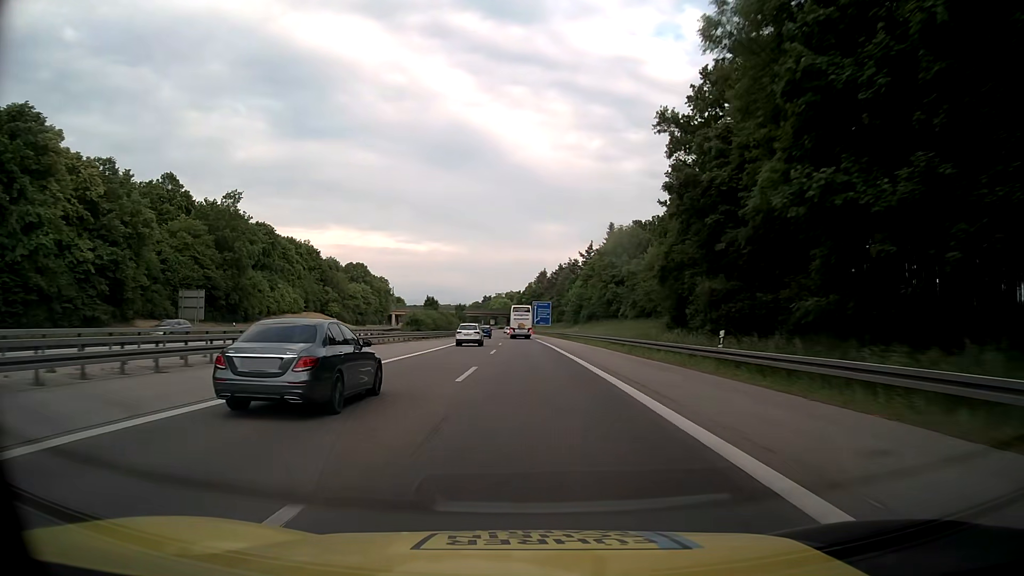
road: motorway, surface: asphalt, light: Day
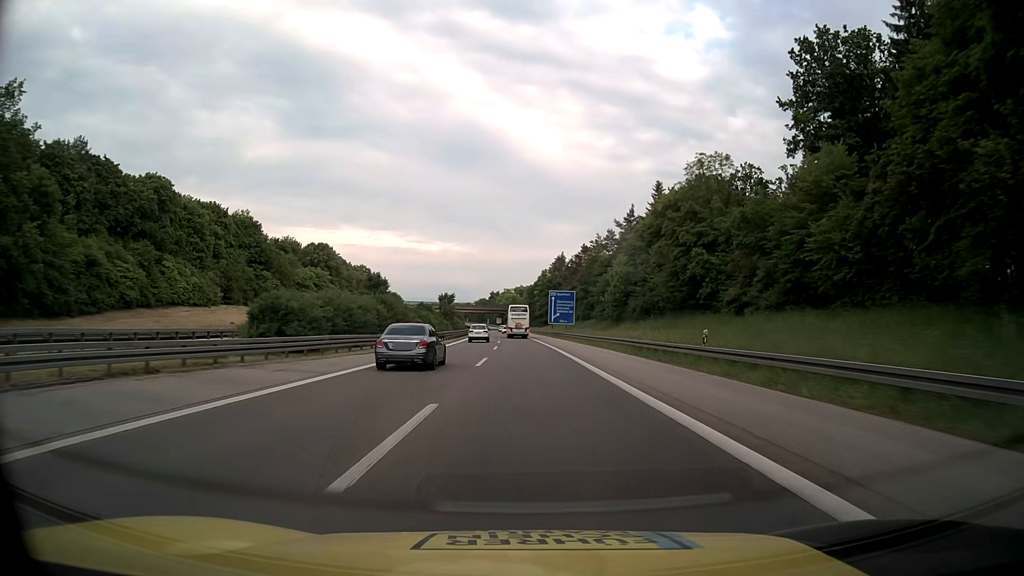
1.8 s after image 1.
(-0.5, +47.6) m; -1°
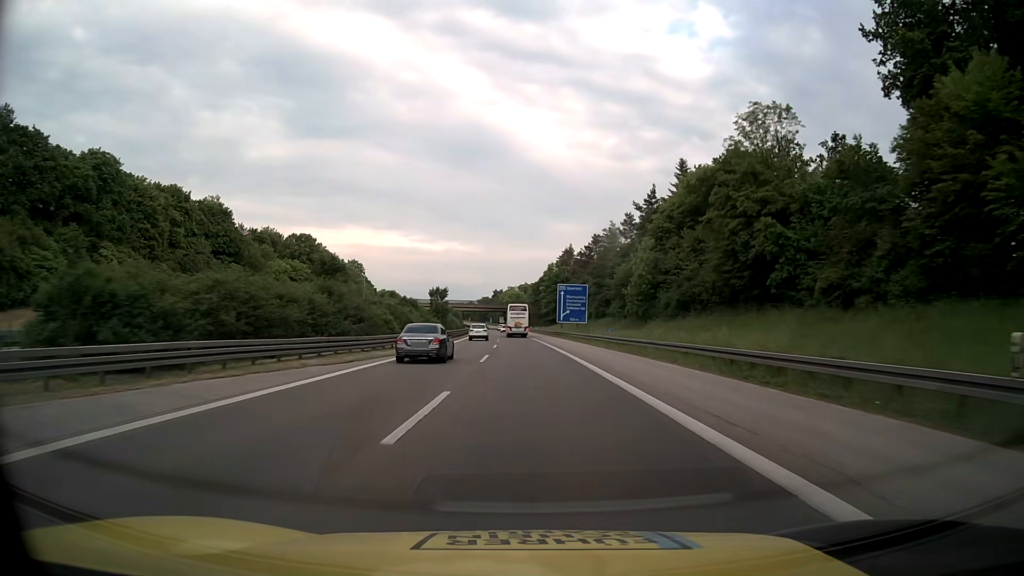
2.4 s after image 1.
(-0.1, +15.8) m; 0°
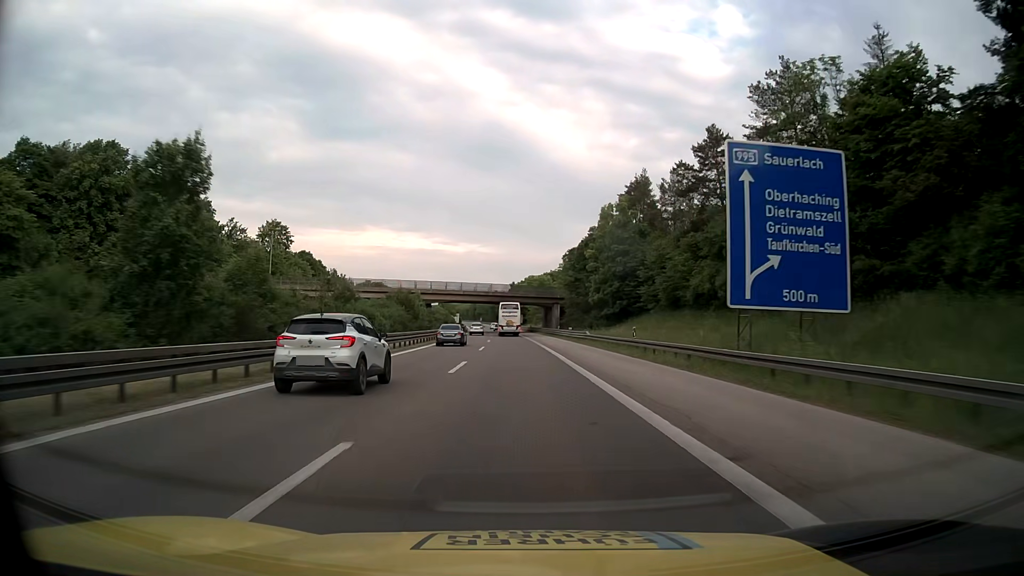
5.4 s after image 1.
(-1.2, +79.1) m; -2°
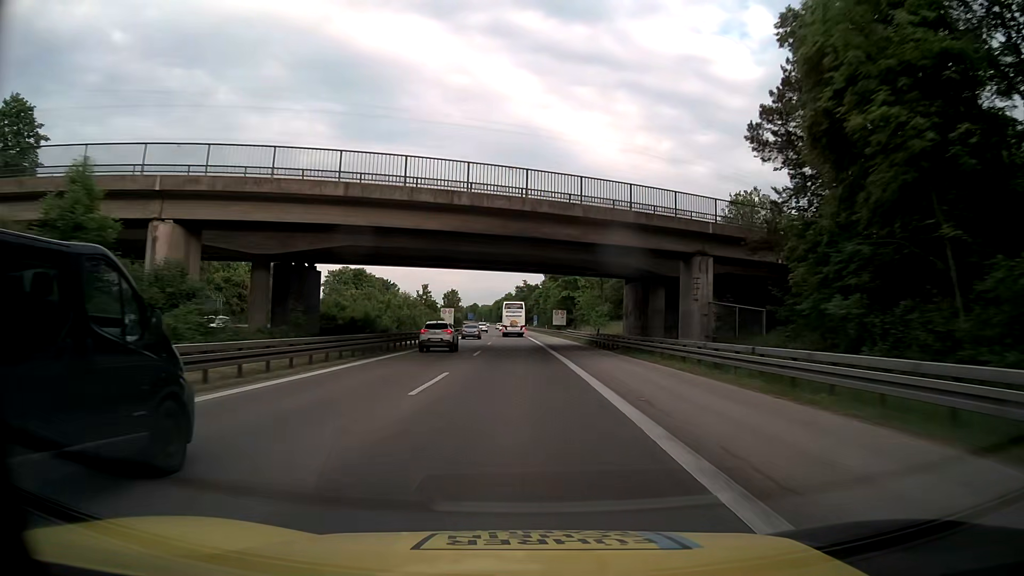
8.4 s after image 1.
(-1.7, +78.9) m; -3°
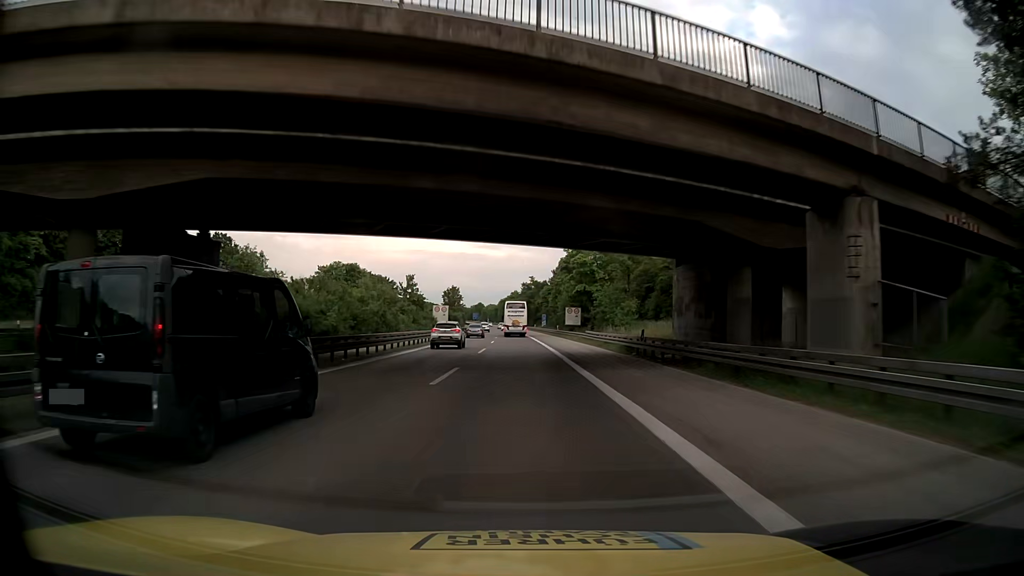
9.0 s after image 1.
(-0.1, +15.8) m; -1°
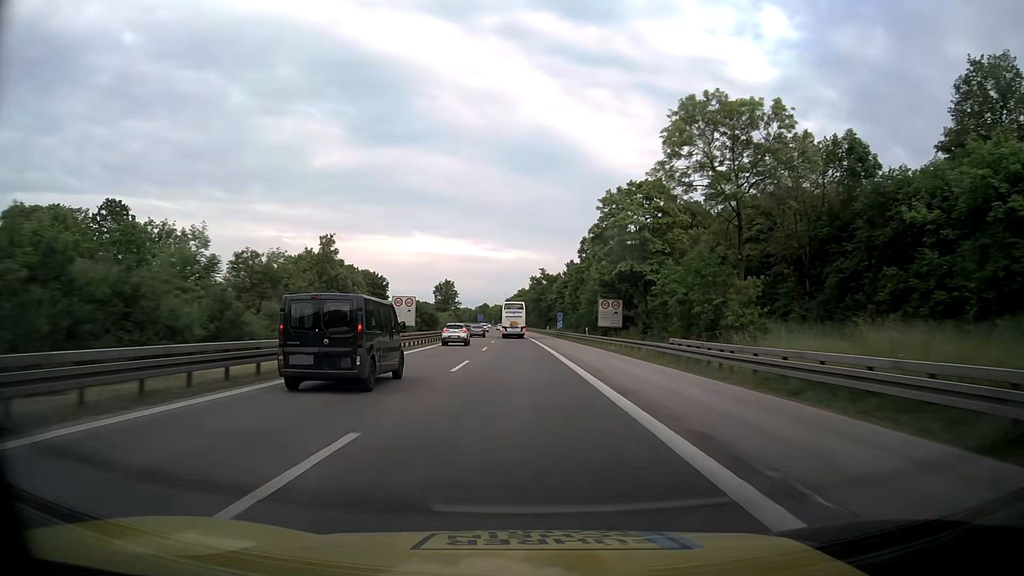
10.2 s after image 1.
(-0.3, +31.6) m; -1°
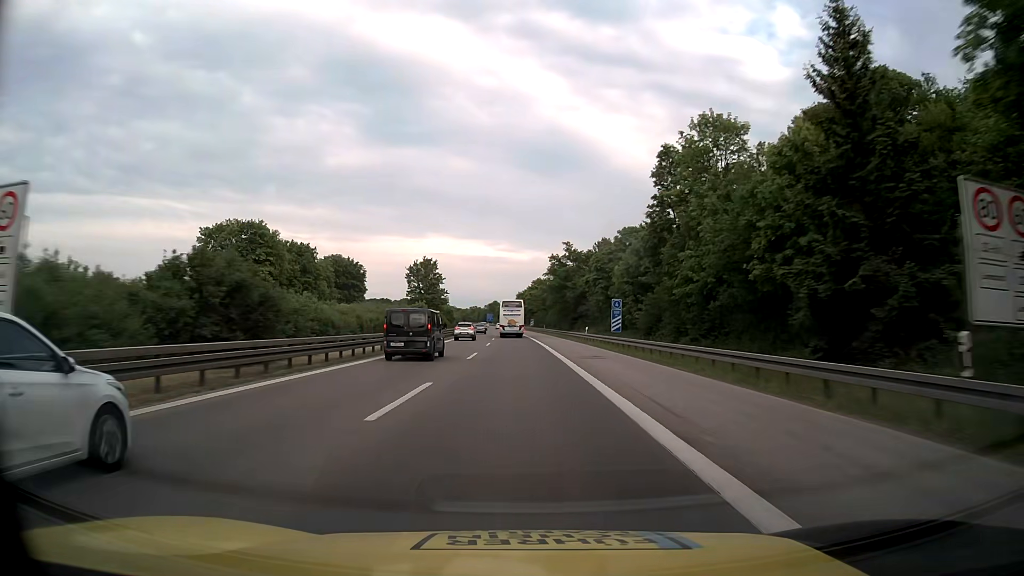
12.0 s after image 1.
(-0.6, +47.3) m; -1°
(0, +10) (0, +20) (0, +30) (-1, +40) (-1, +50) (-1, +60) (-2, +70) (-2, +80) (-2, +90) (-3, +100) m
